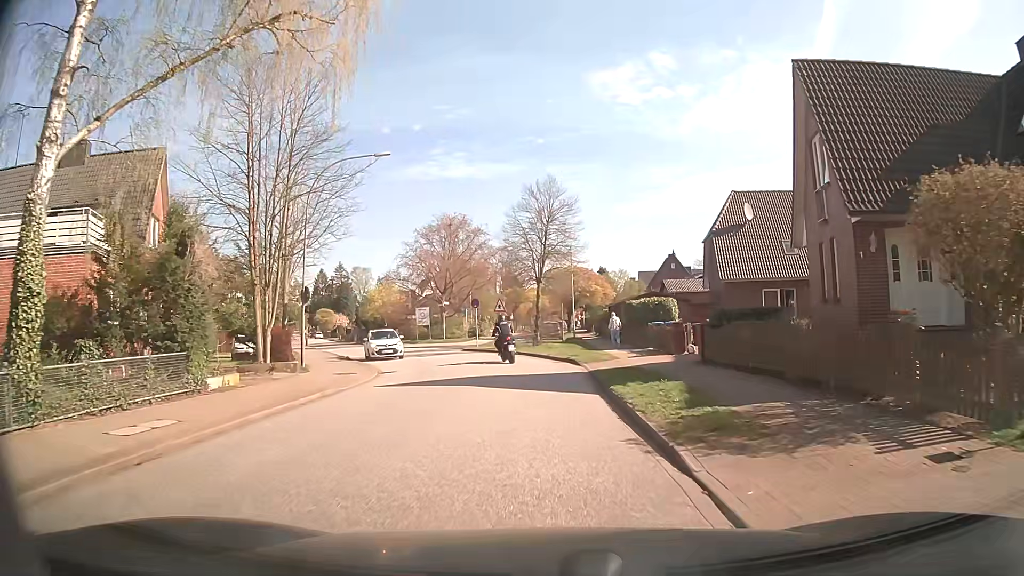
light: Day
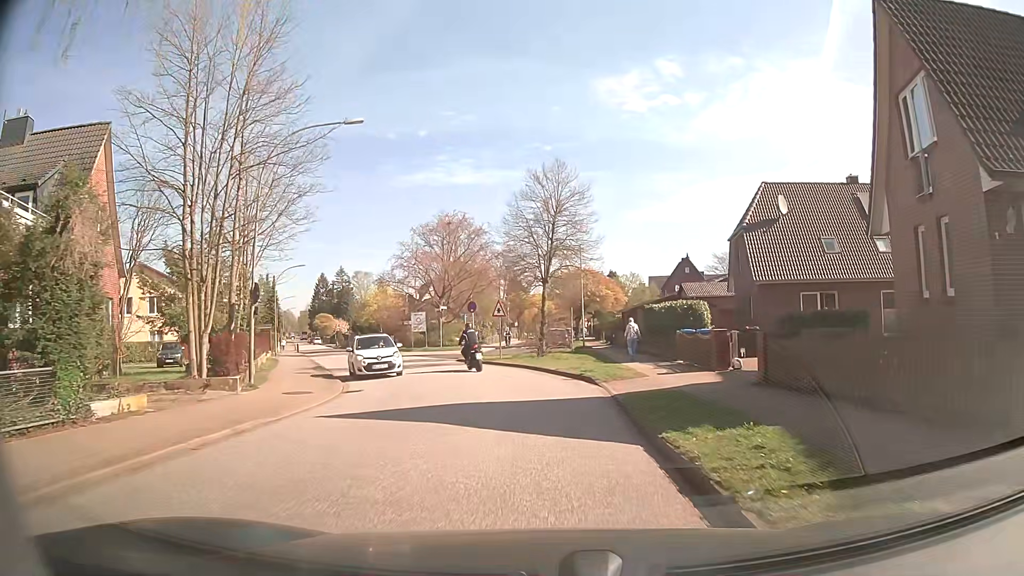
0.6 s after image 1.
(0.0, +4.8) m; -1°
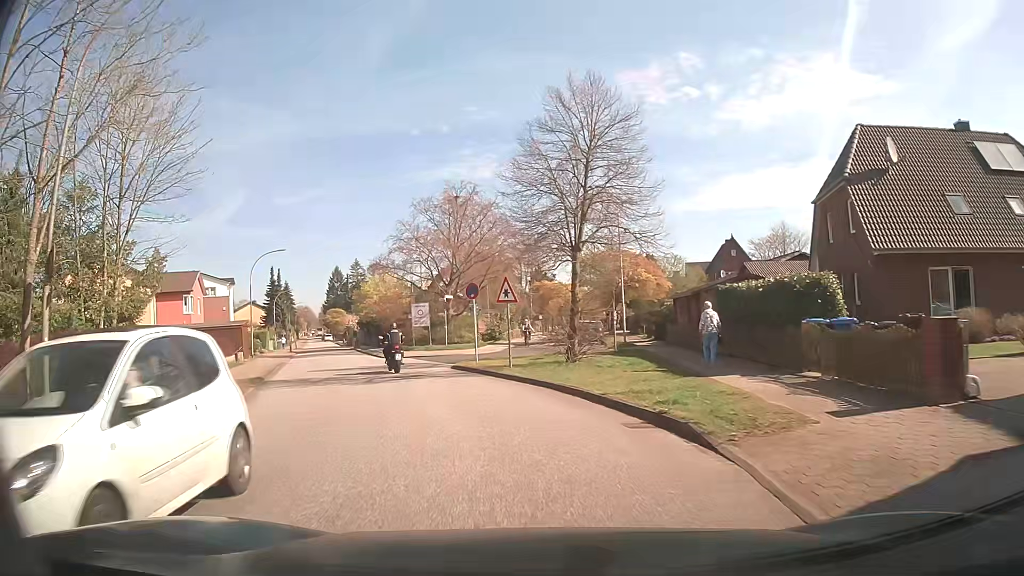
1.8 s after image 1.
(-0.1, +9.8) m; -2°
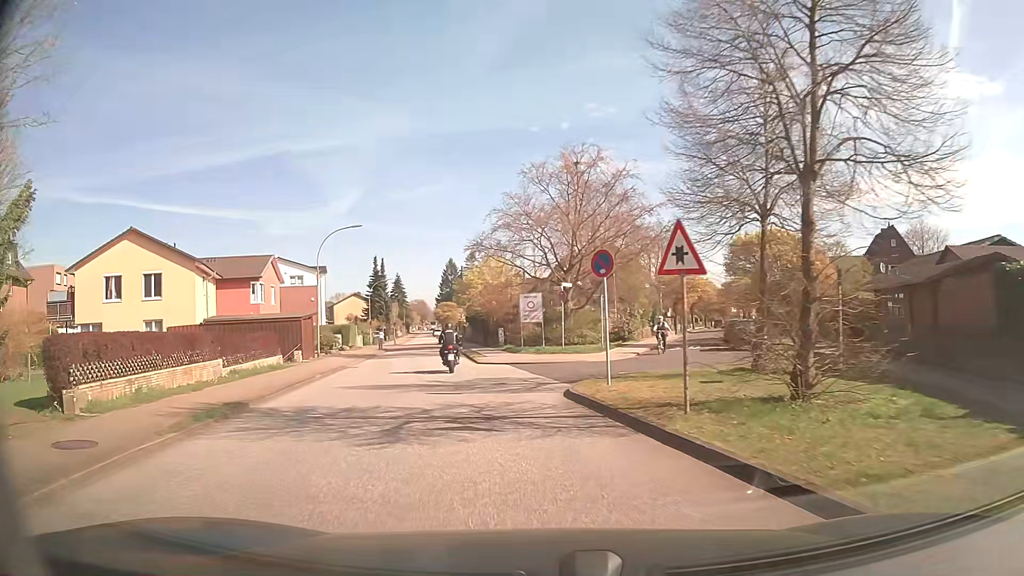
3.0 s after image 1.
(-0.8, +9.8) m; -10°
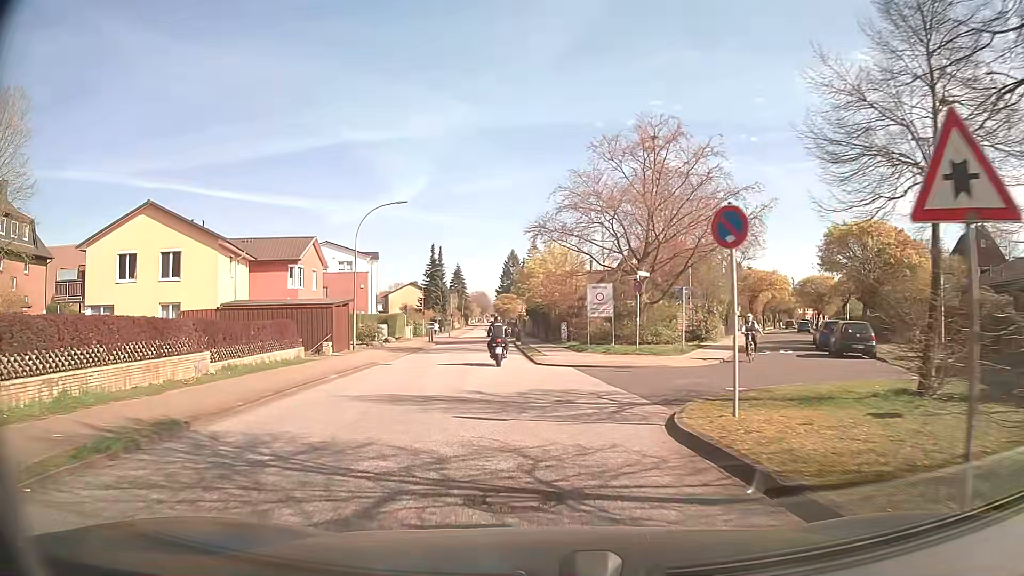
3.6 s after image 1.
(-0.2, +5.0) m; -6°
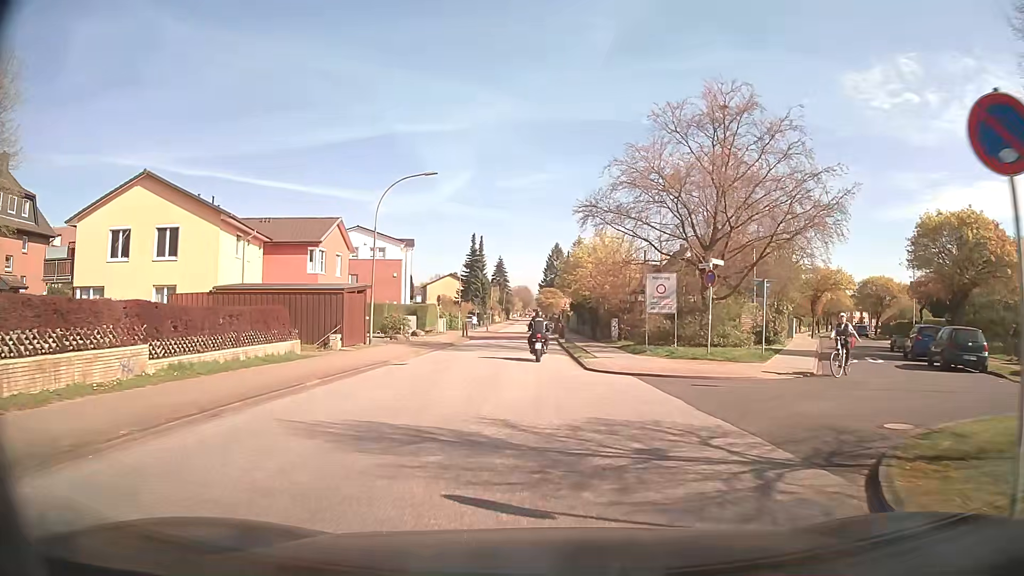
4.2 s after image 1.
(-0.1, +5.1) m; -3°
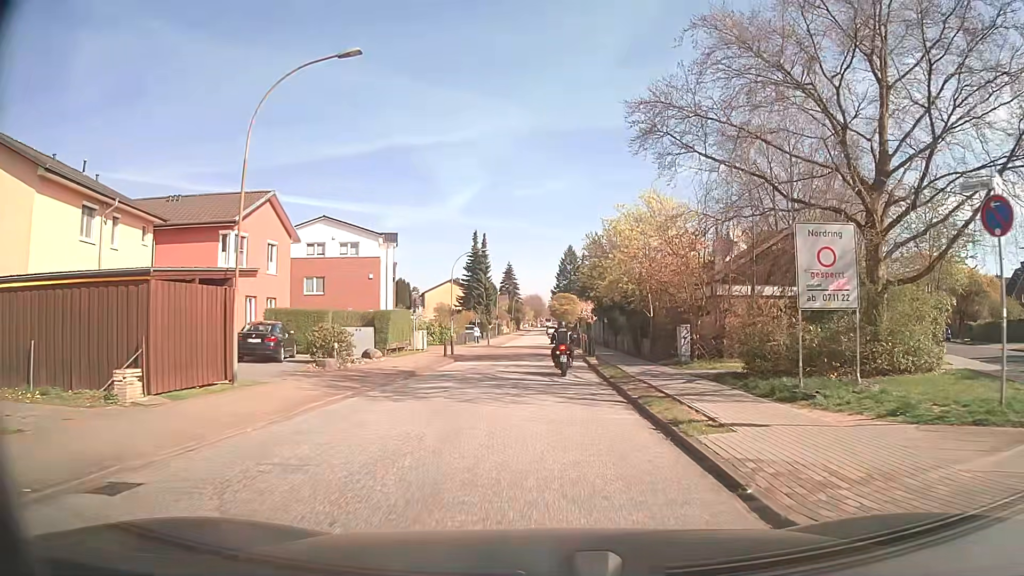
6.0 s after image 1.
(-0.1, +15.0) m; 0°
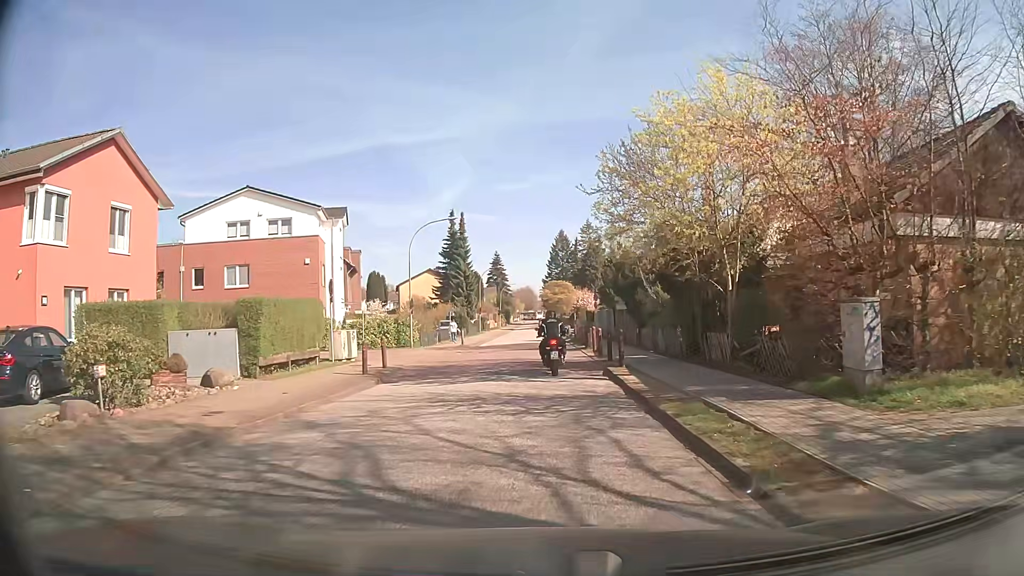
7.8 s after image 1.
(0.0, +13.4) m; +1°
